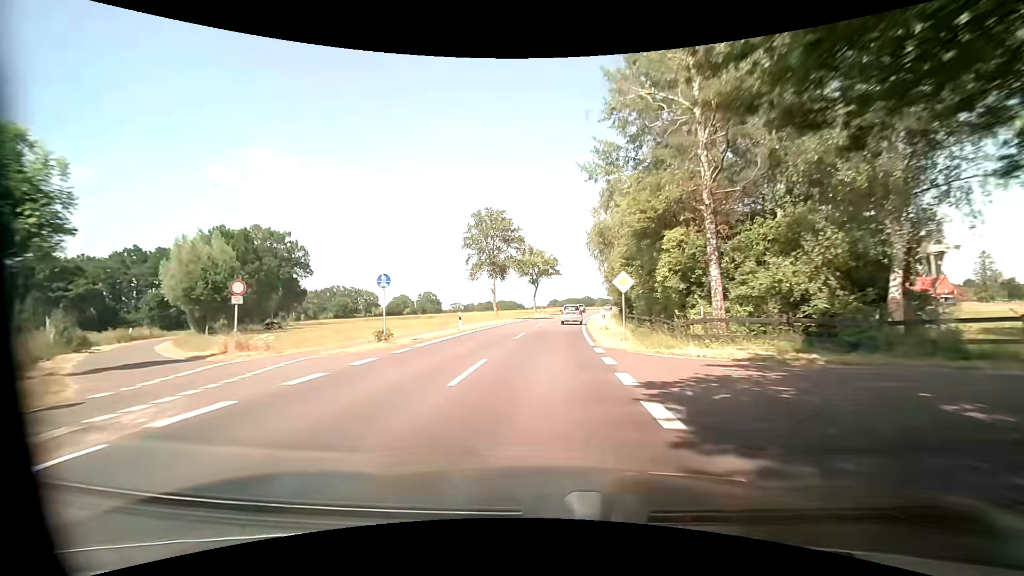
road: tertiary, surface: asphalt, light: Day
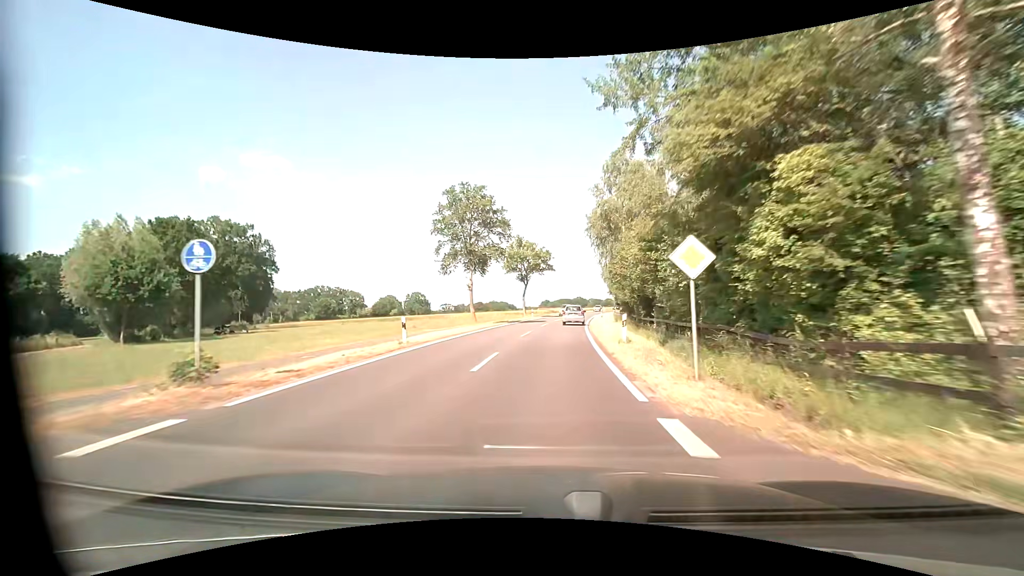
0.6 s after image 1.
(+0.1, +10.0) m; +1°
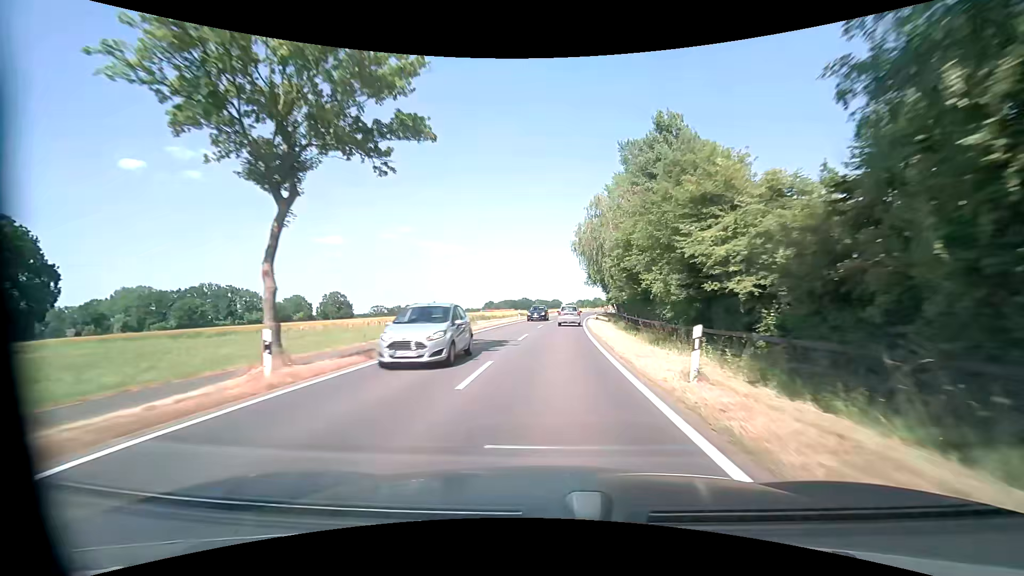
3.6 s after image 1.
(+2.6, +49.4) m; +6°
(0, +10) (+1, +20) (+1, +30) (+2, +40) (+3, +50) (+4, +60) (+5, +70) (+7, +80) (+8, +90) (+10, +99) m
